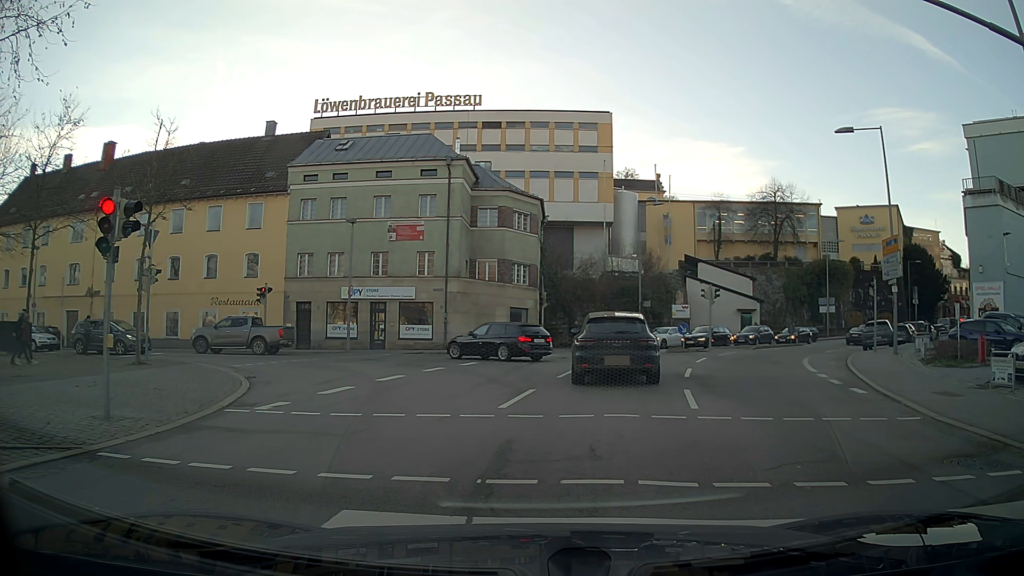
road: residential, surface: asphalt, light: Day
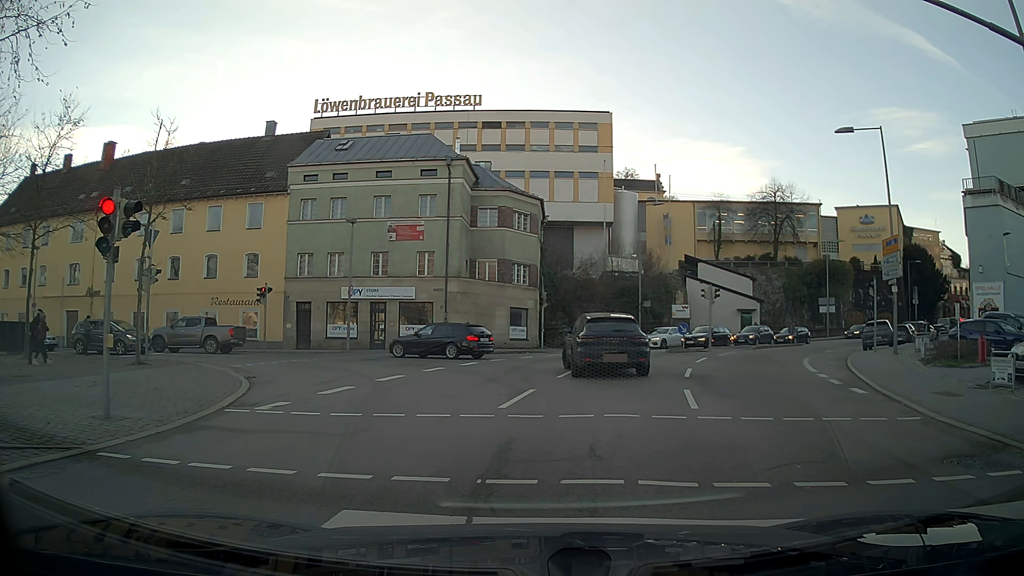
(0.0, 0.0) m; 0°
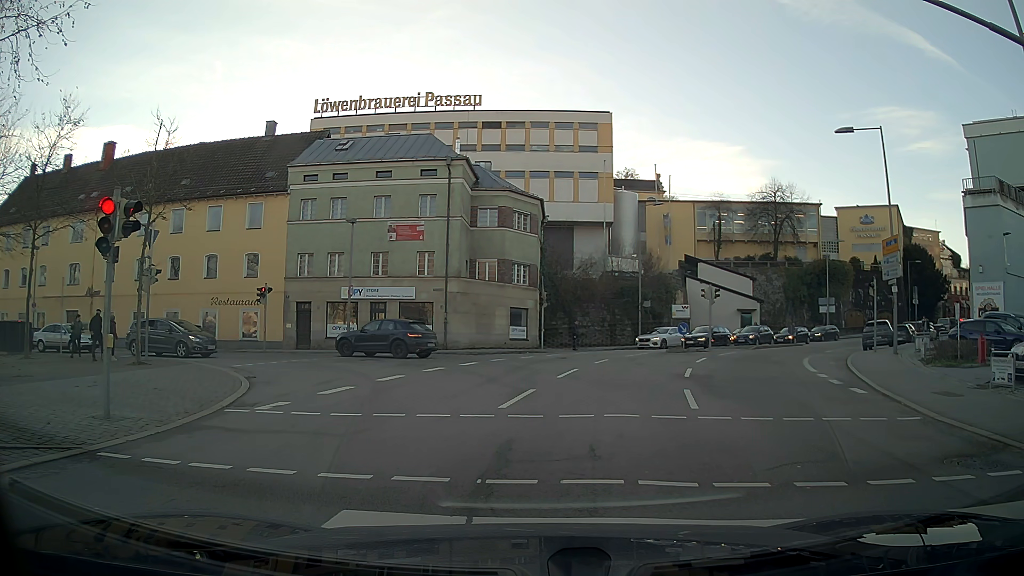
(0.0, 0.0) m; 0°
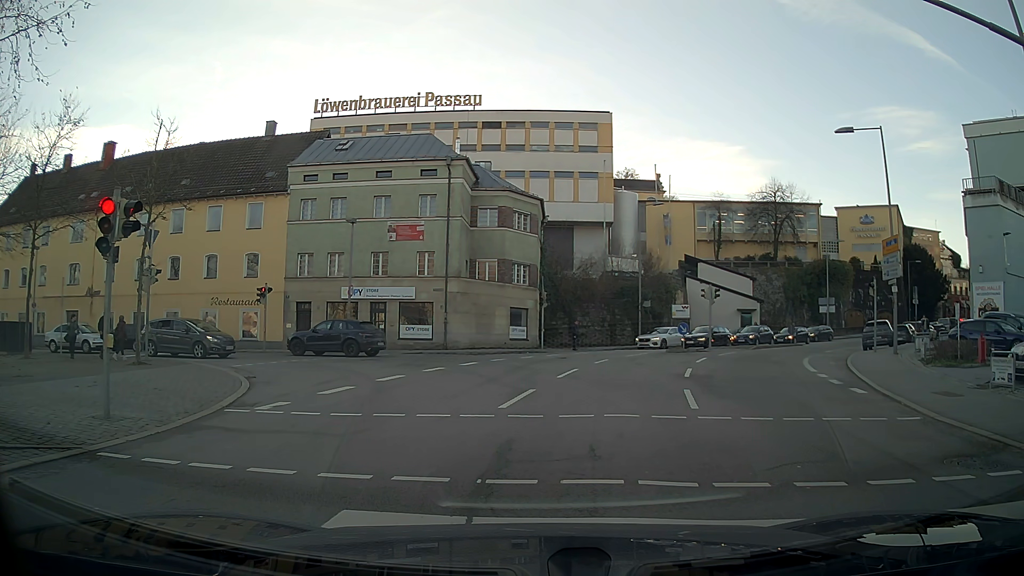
(0.0, 0.0) m; 0°
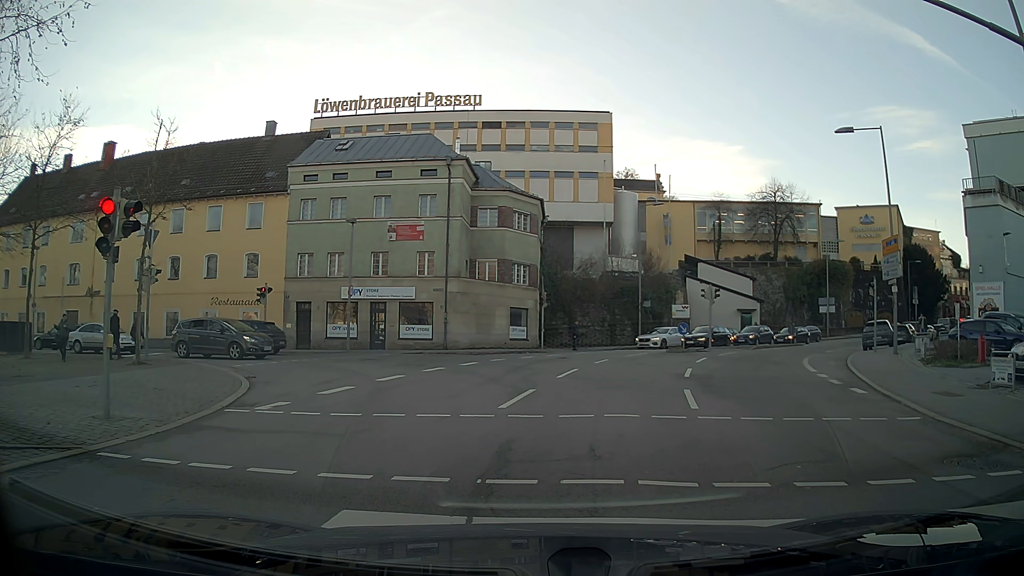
(0.0, 0.0) m; 0°
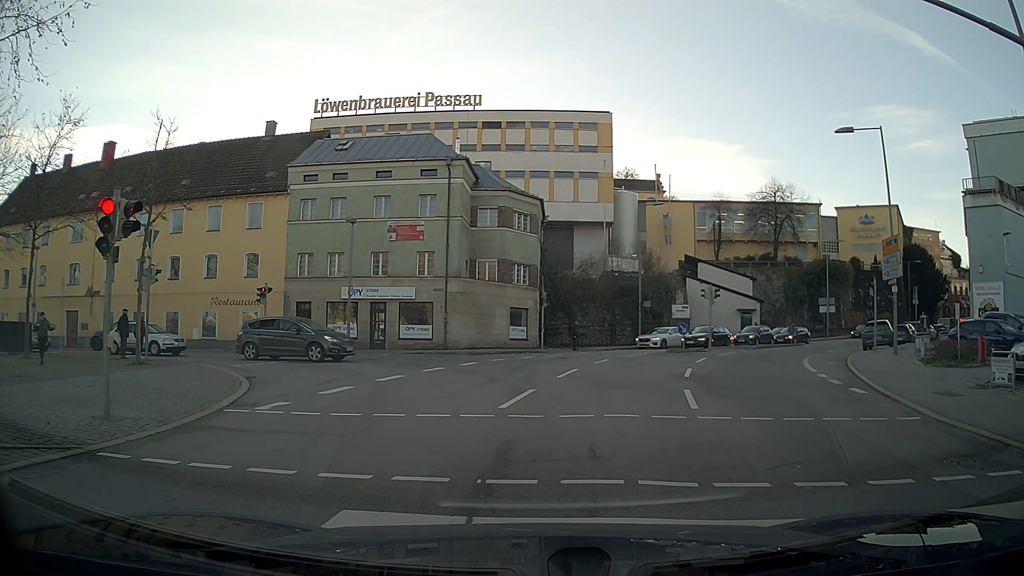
(0.0, 0.0) m; 0°
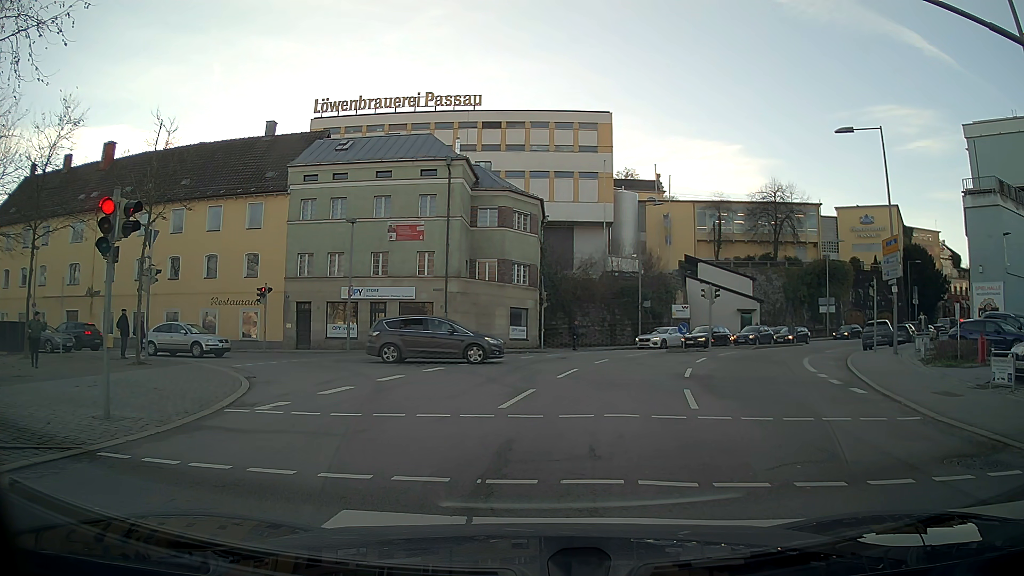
(0.0, 0.0) m; 0°
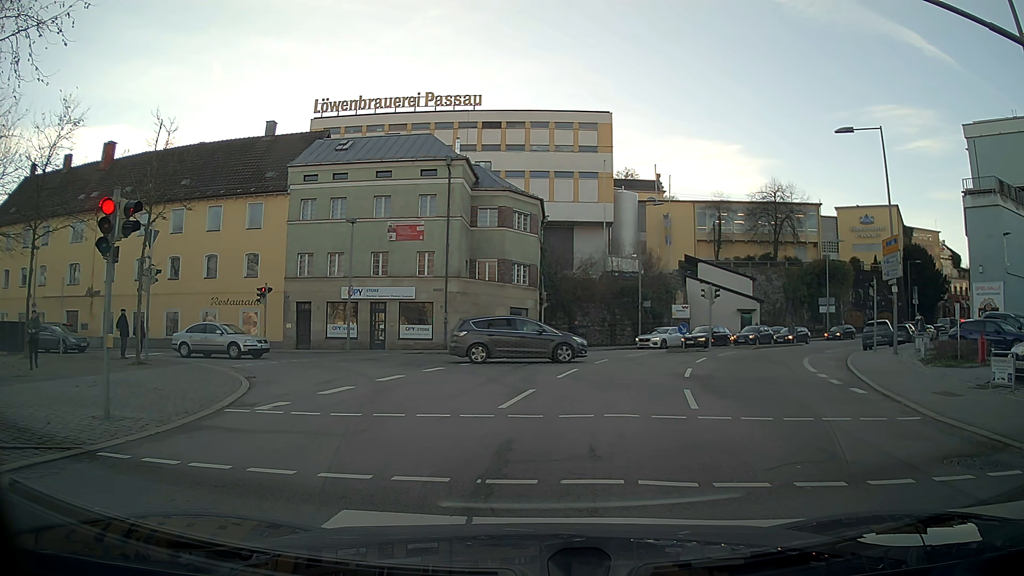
(0.0, 0.0) m; 0°
